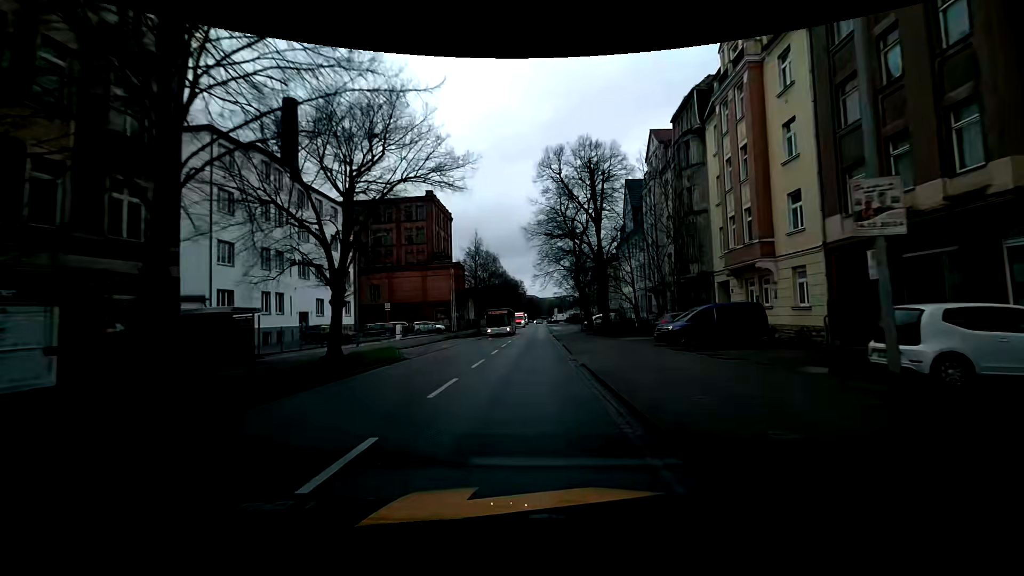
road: primary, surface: asphalt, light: Day
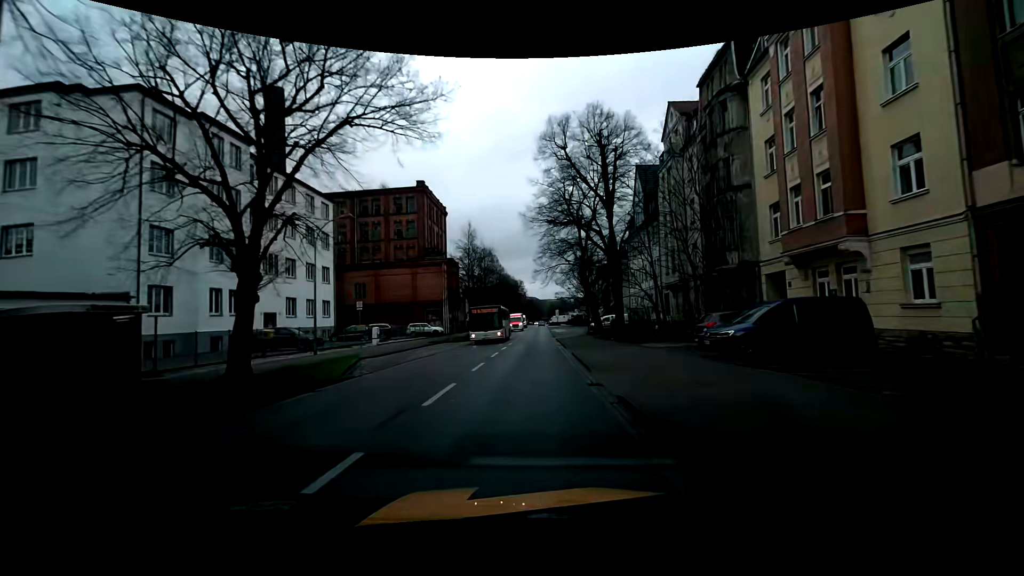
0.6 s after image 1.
(-0.1, +6.7) m; -1°
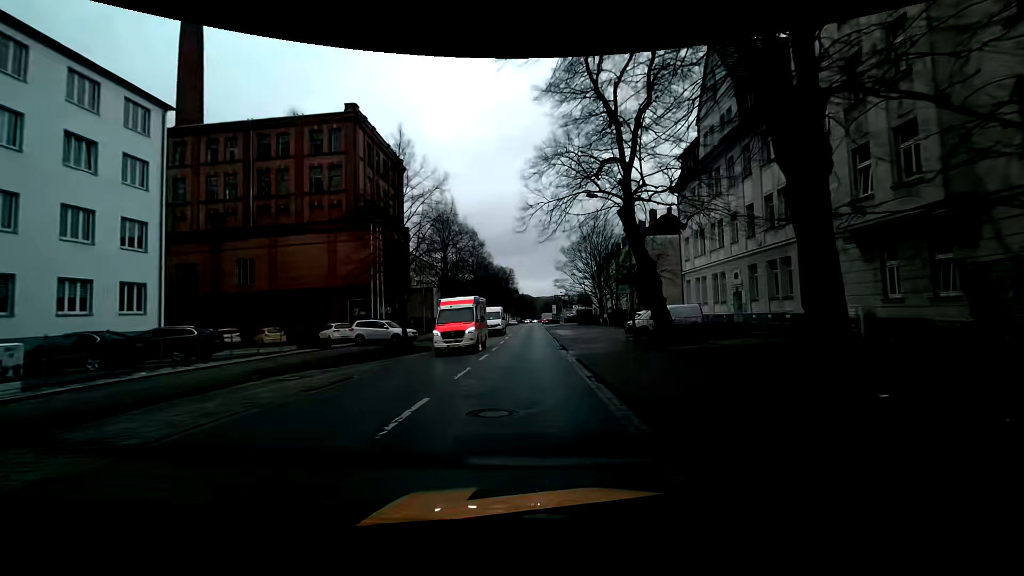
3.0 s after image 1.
(+0.4, +26.4) m; +1°
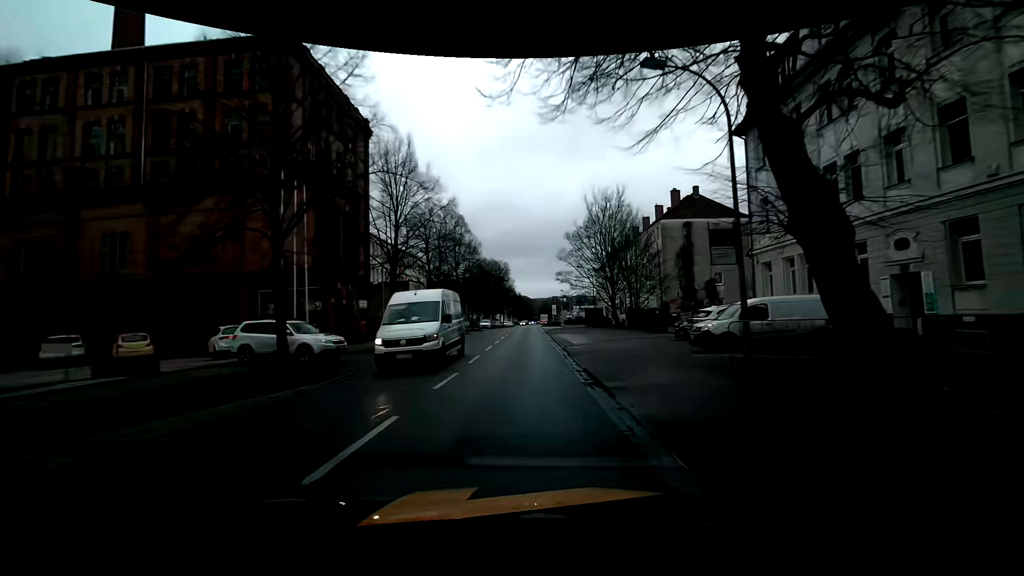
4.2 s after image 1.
(0.0, +13.6) m; 0°
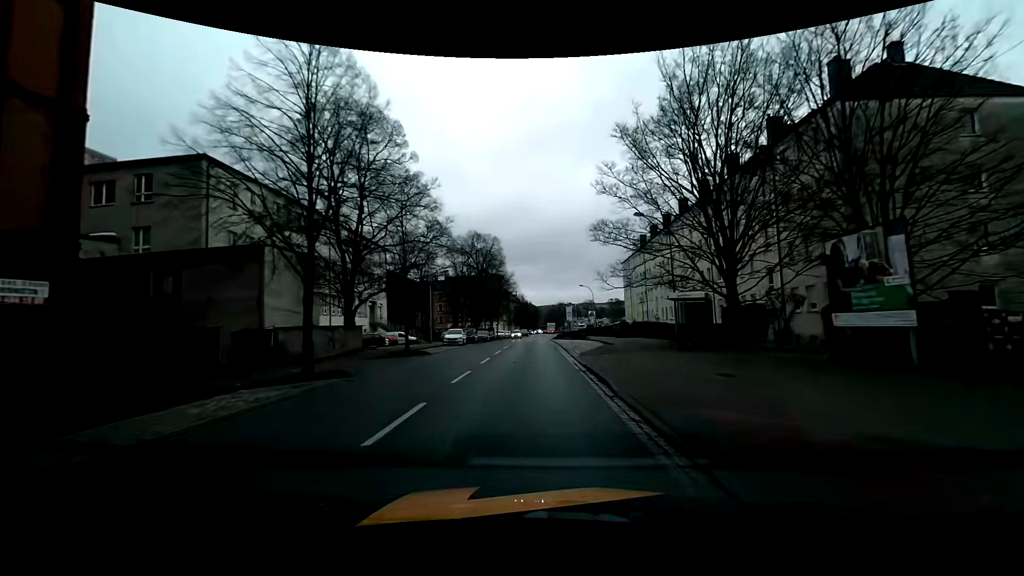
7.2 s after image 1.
(0.0, +34.6) m; 0°
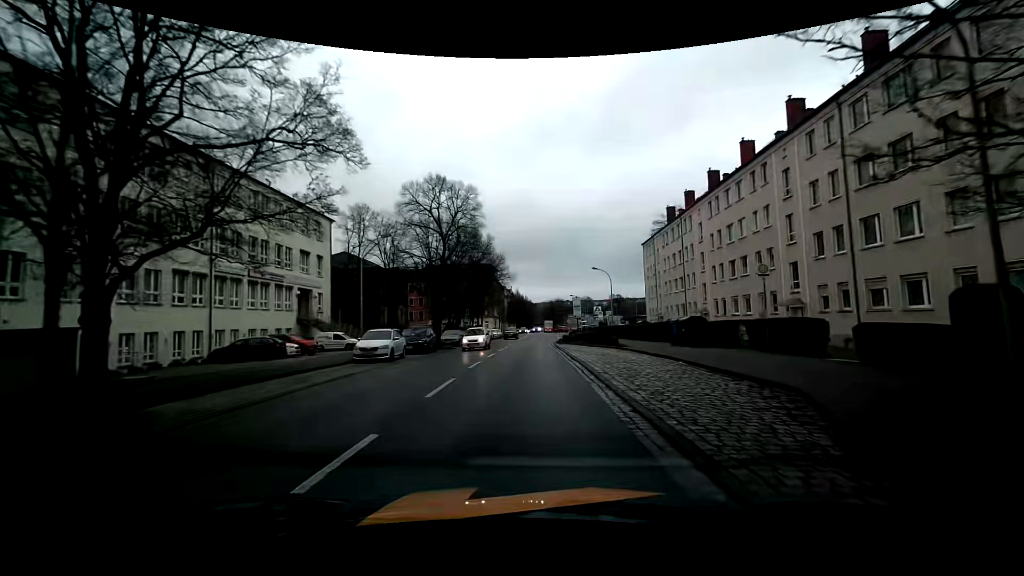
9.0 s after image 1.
(0.0, +20.6) m; 0°
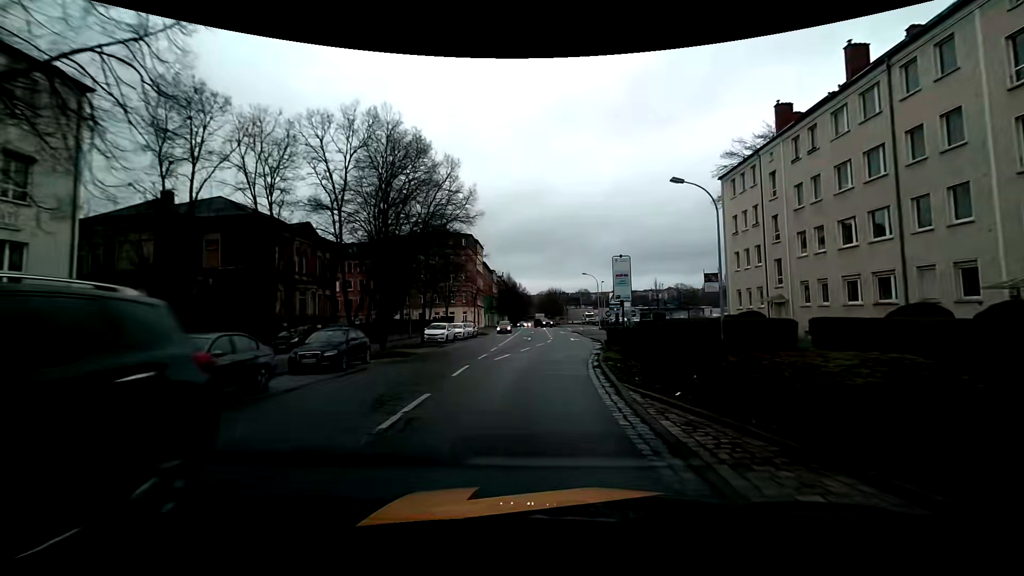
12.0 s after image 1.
(+0.2, +32.5) m; 0°
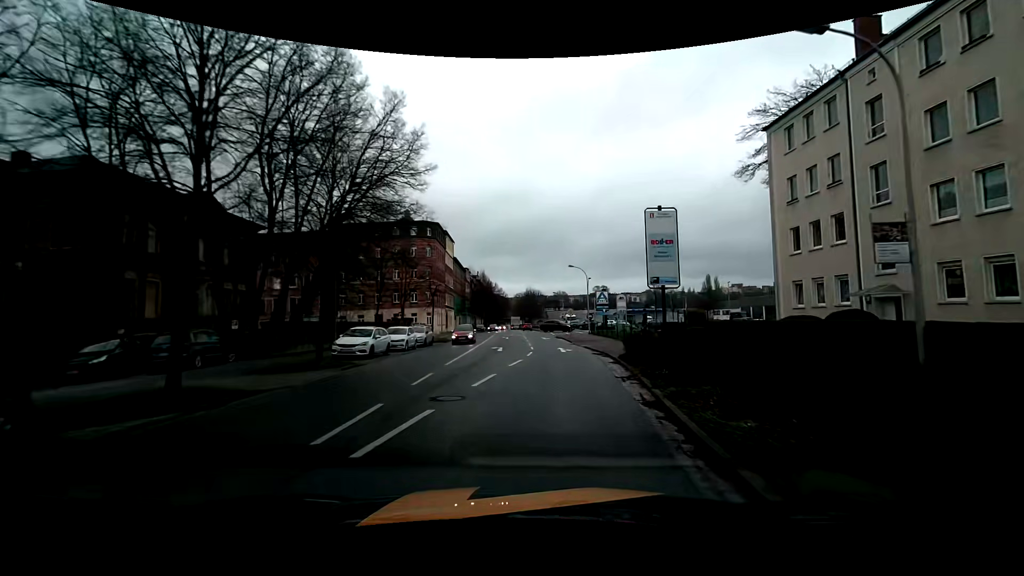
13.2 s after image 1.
(+0.3, +12.6) m; +3°
(0, +10) (+1, +20) (+2, +30) (+1, +40) (+1, +50) (+1, +60) (0, +70) (0, +80) (0, +90) (-1, +100) m
